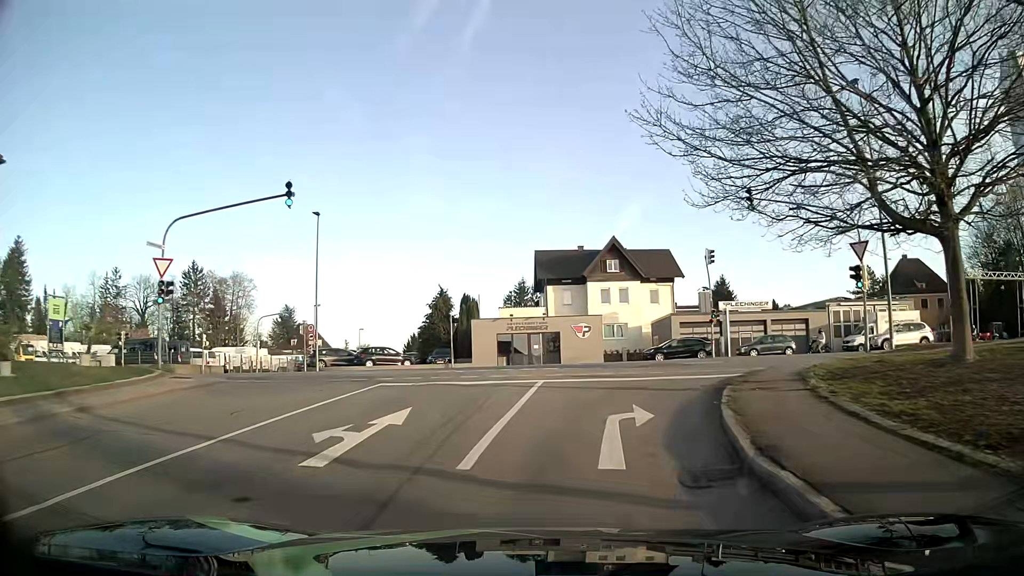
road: residential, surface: asphalt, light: Day
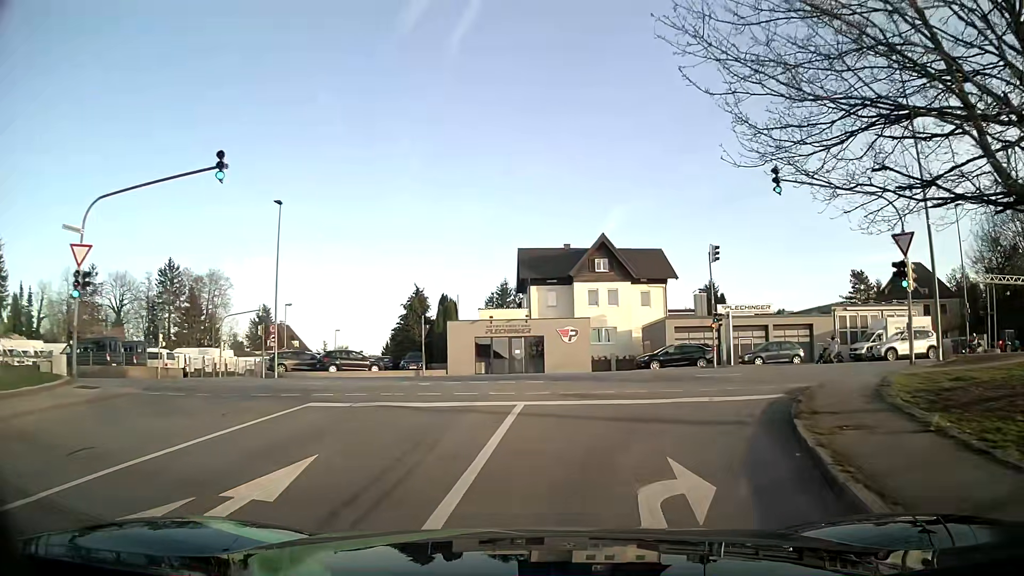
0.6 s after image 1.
(+0.1, +4.3) m; +2°
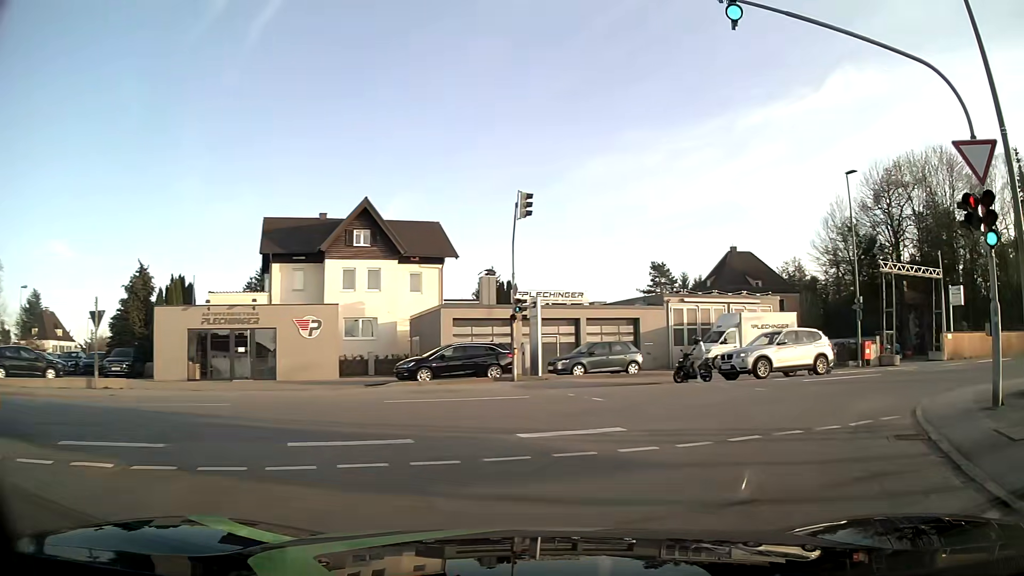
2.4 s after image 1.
(+1.7, +12.1) m; +19°
(+3, +10) (+10, +16) (+19, +19) (+29, +23) (+38, +27) (+47, +30) (+57, +34) (+66, +37) (+76, +41) (+85, +44) m
